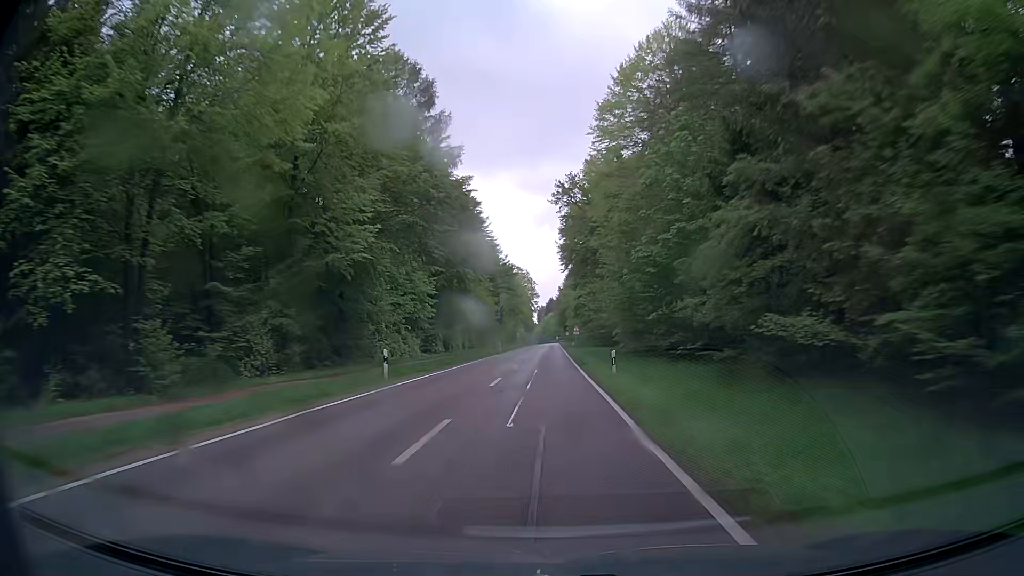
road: secondary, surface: asphalt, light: Day
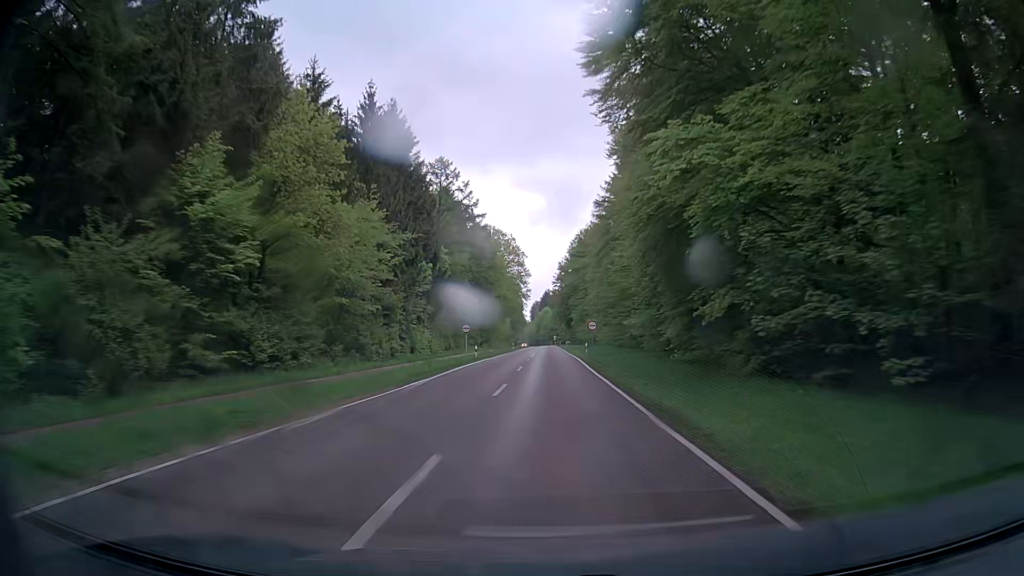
(-0.1, +76.0) m; 0°
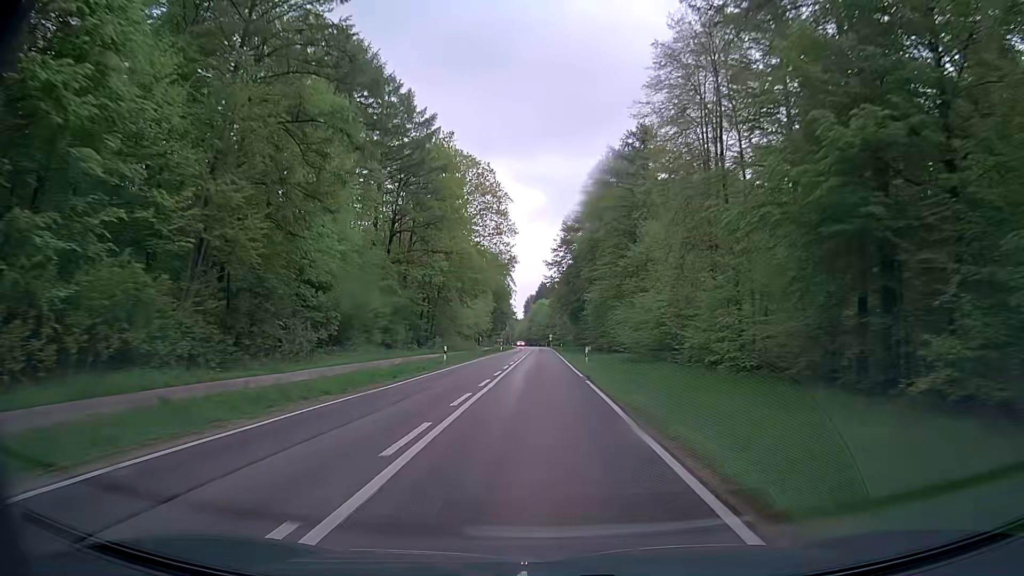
(+0.3, +59.4) m; +1°
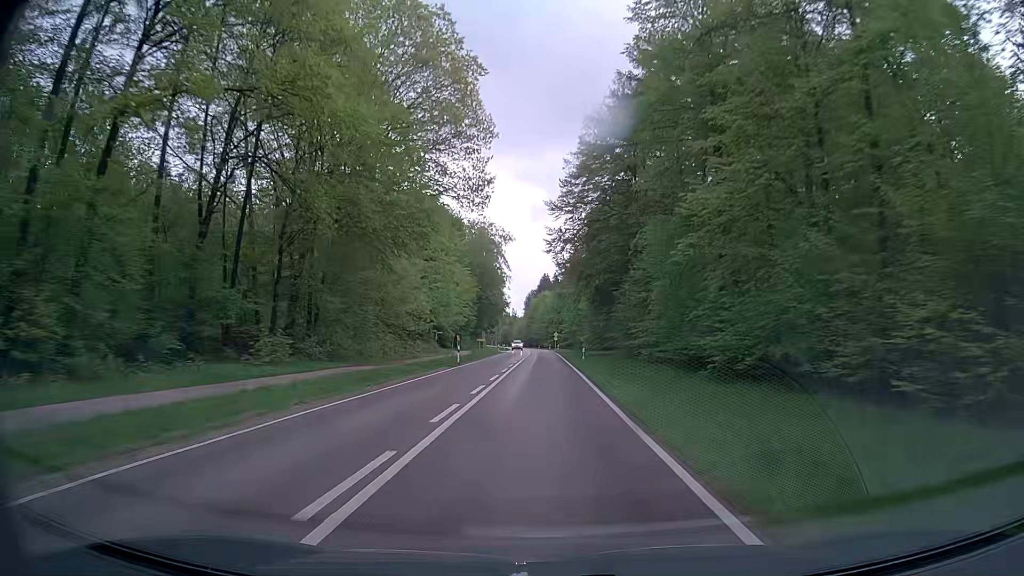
(-0.4, +45.0) m; 0°
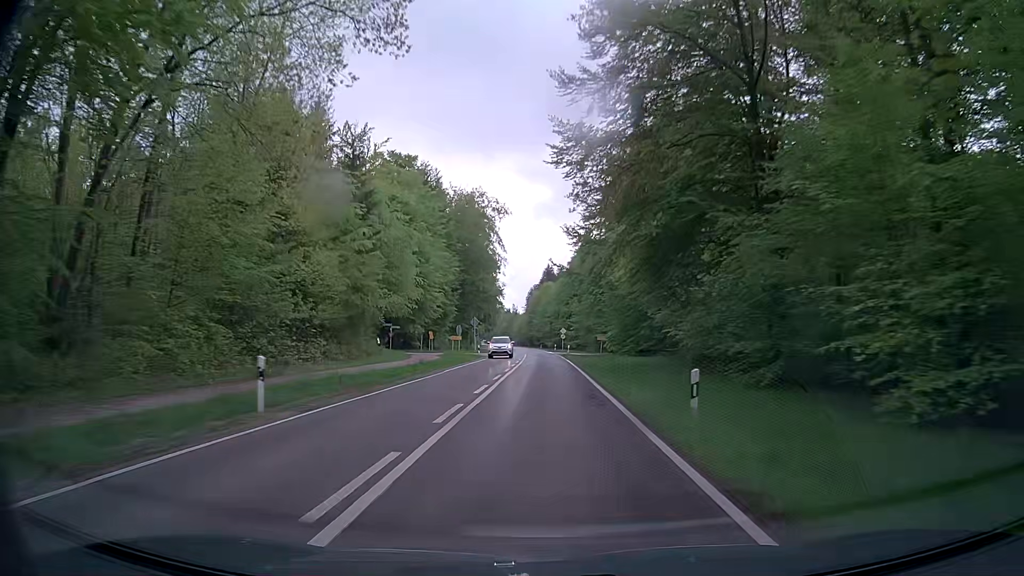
(-0.4, +30.2) m; -2°
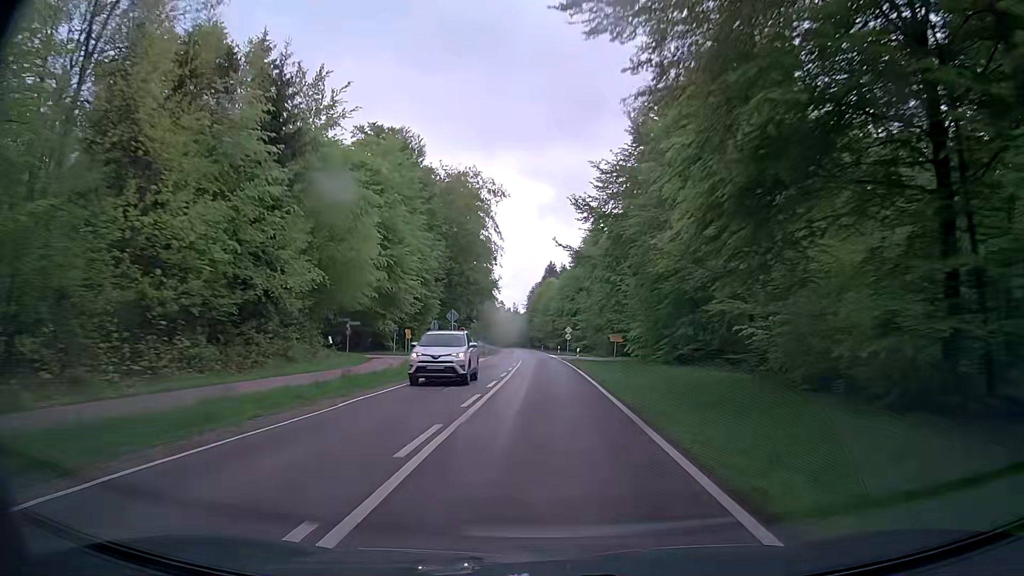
(+0.2, +15.2) m; +1°
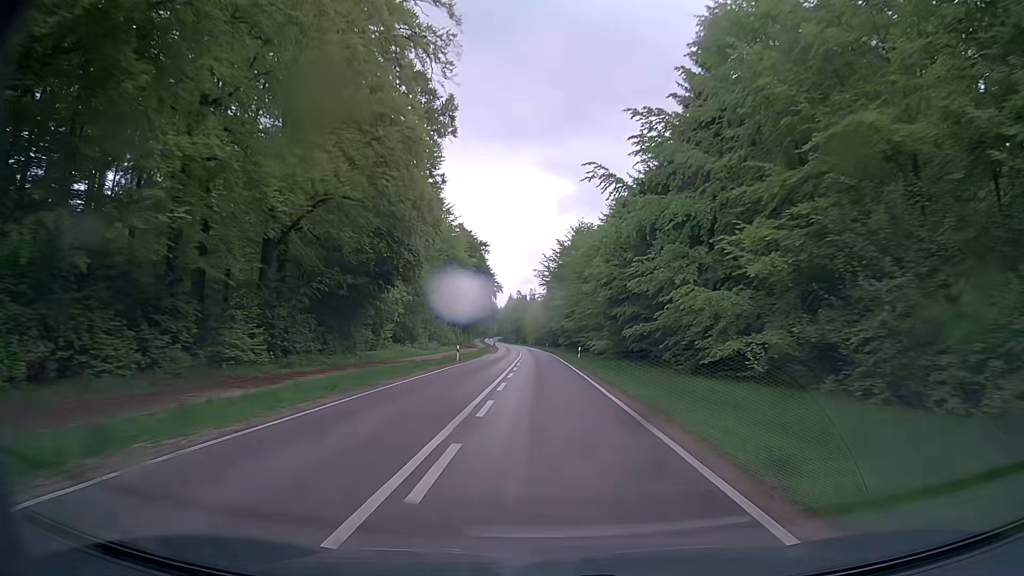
(-1.3, +74.7) m; -2°
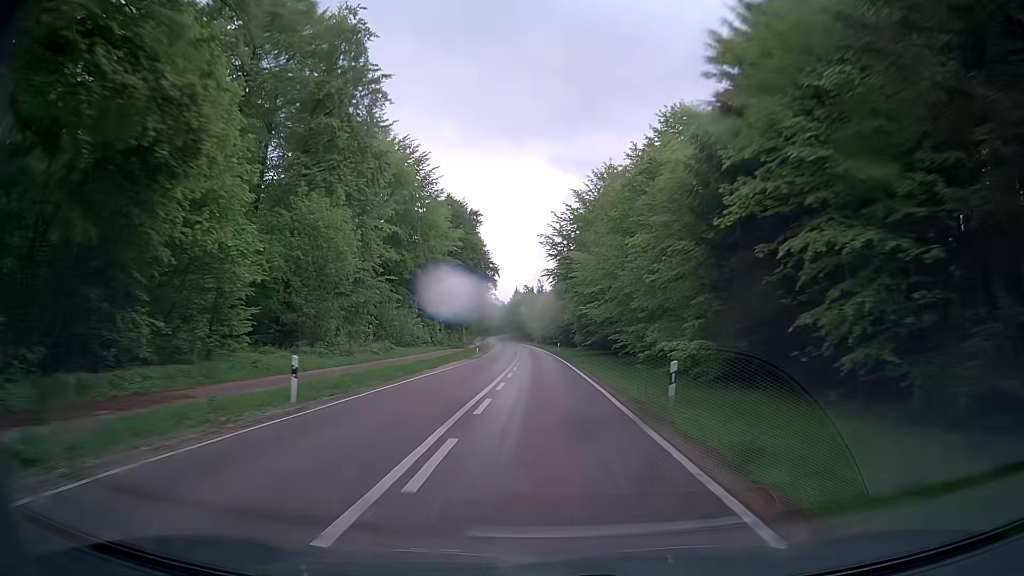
(-0.1, +29.8) m; -1°
(0, +10) (0, +20) (0, +30) (0, +40) (-1, +50) (-1, +60) (-2, +70) (-2, +80) (-3, +90) (-3, +100) m
